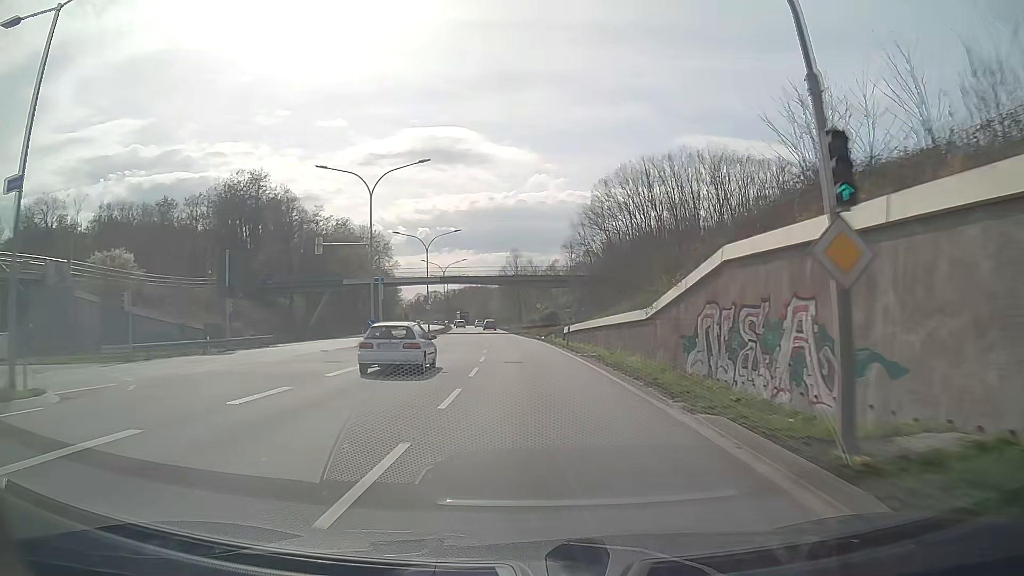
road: primary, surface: asphalt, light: Day
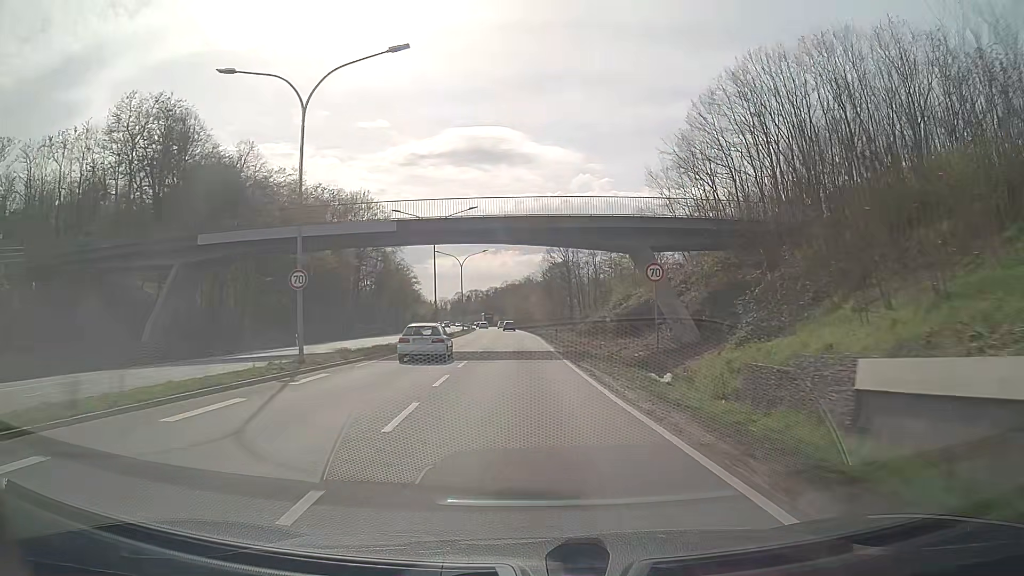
(-1.4, +44.3) m; -4°
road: trunk
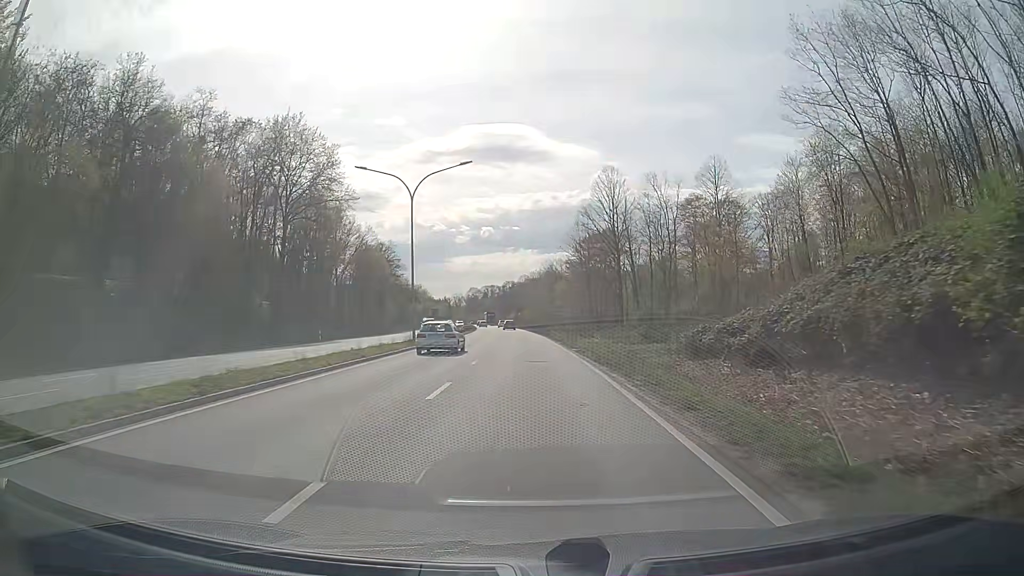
(-0.7, +44.9) m; -2°
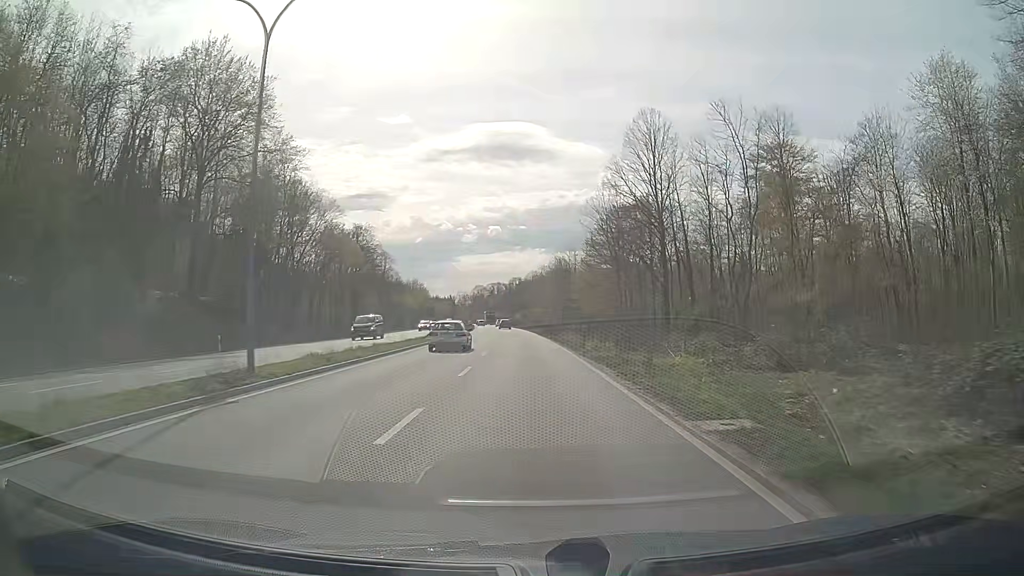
(-0.2, +22.3) m; -1°
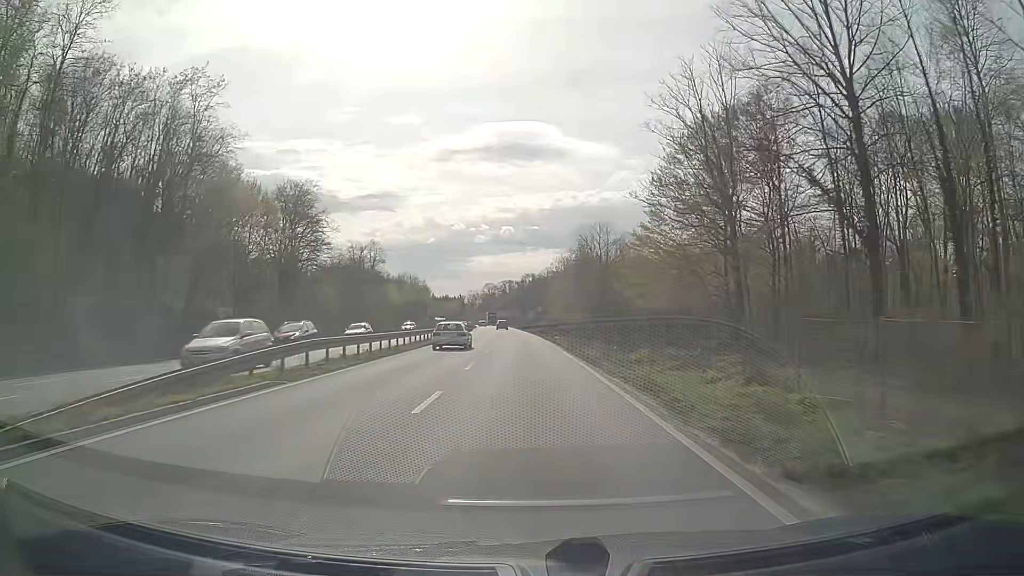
(-0.3, +33.5) m; -1°
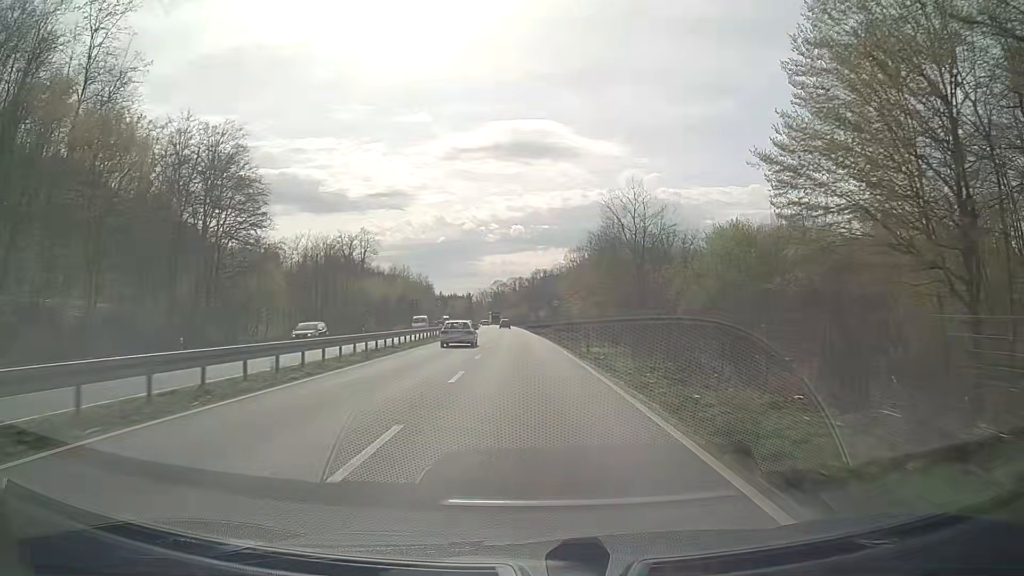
(-0.1, +22.4) m; -1°
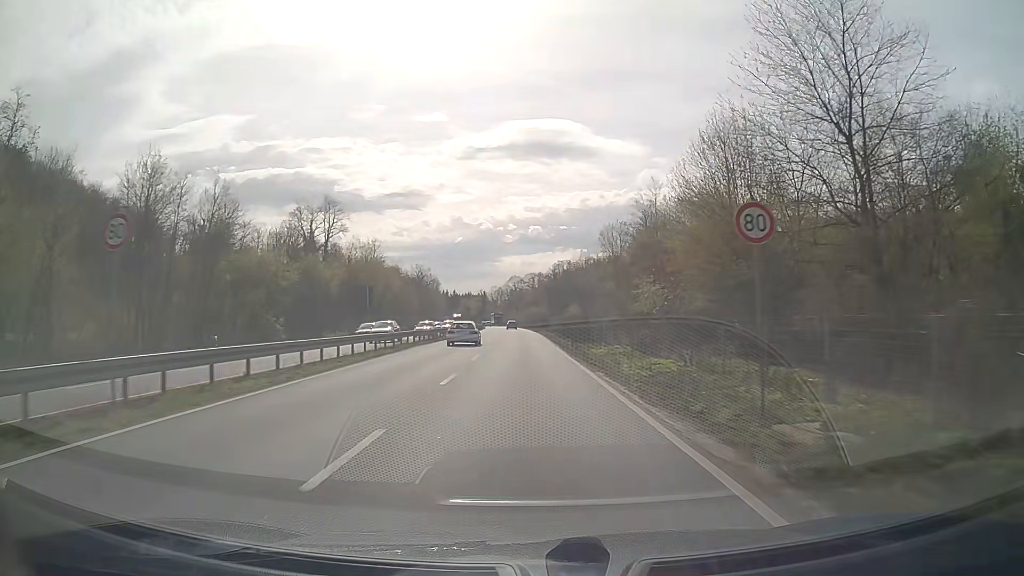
(-0.9, +45.3) m; -2°
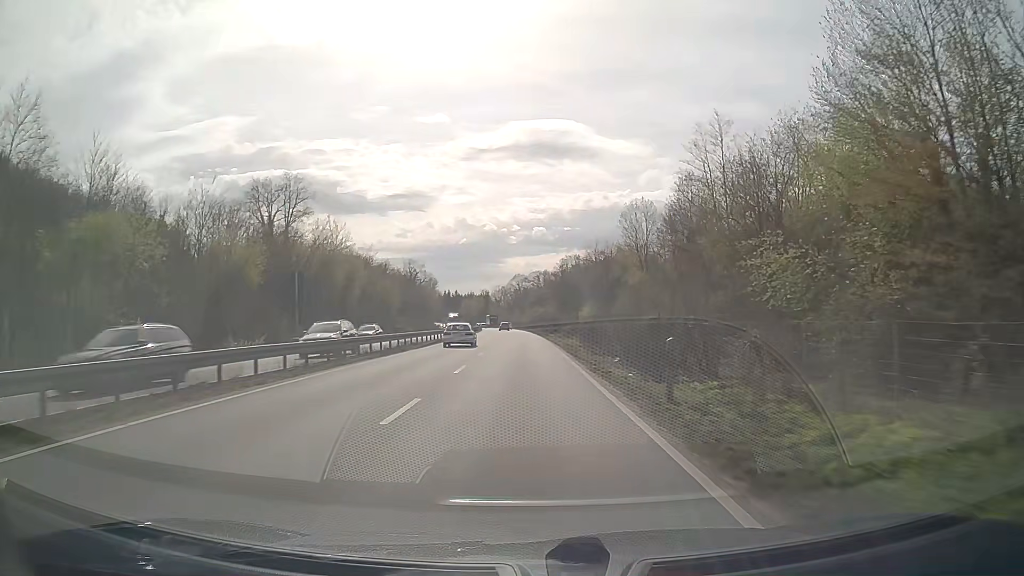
(-0.1, +23.6) m; 0°
(0, +10) (0, +20) (0, +30) (0, +40) (0, +50) (-1, +60) (-1, +70) (-1, +80) (-1, +90) (-2, +100) m
